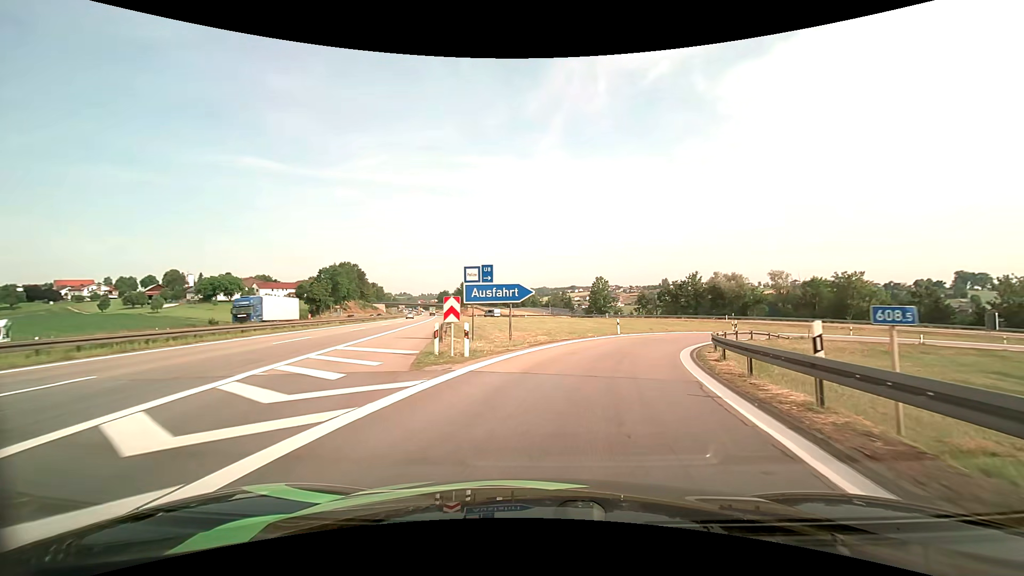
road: motorway_link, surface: asphalt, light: Day
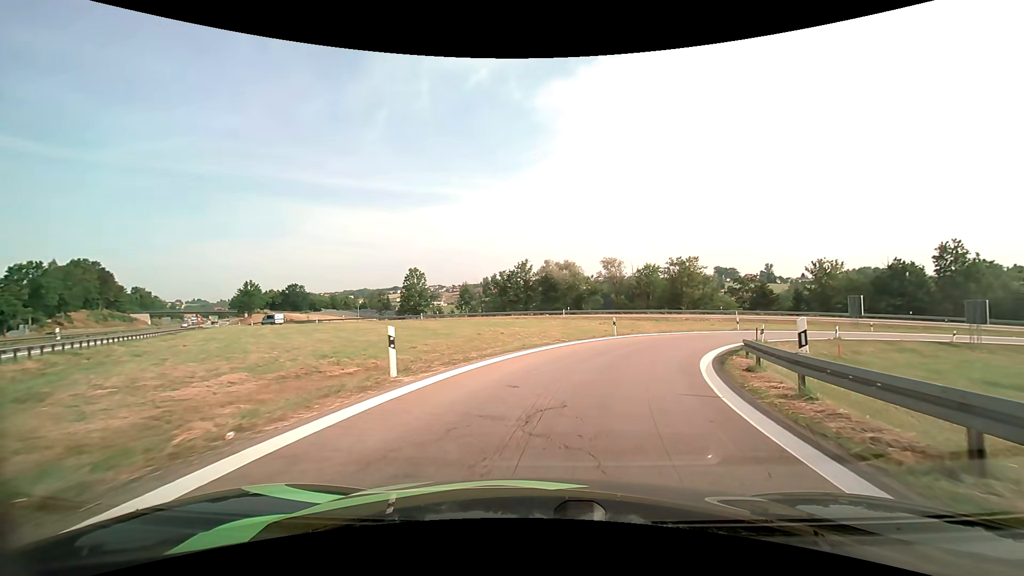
(+4.2, +23.5) m; +20°
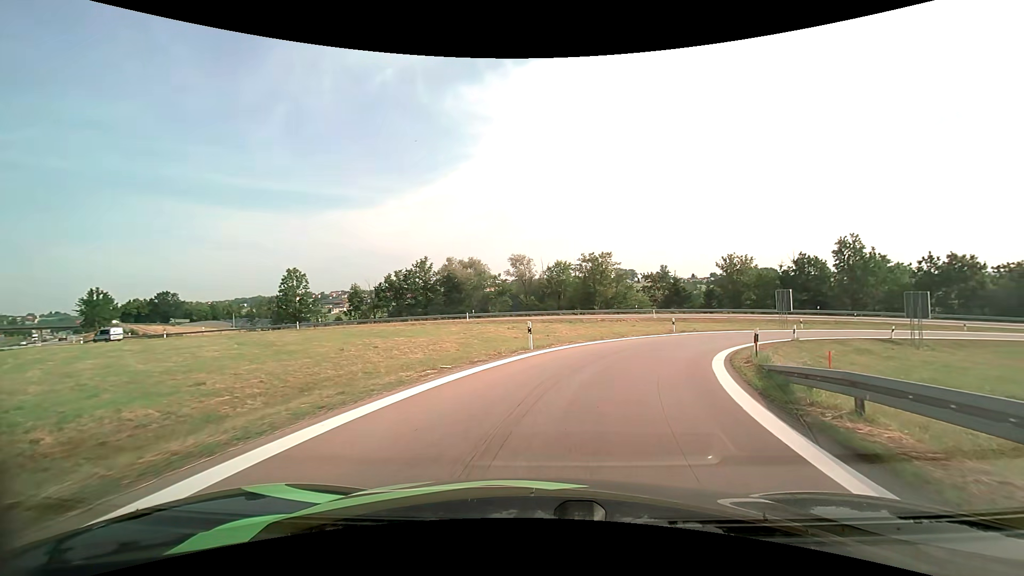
(+0.9, +10.1) m; +10°
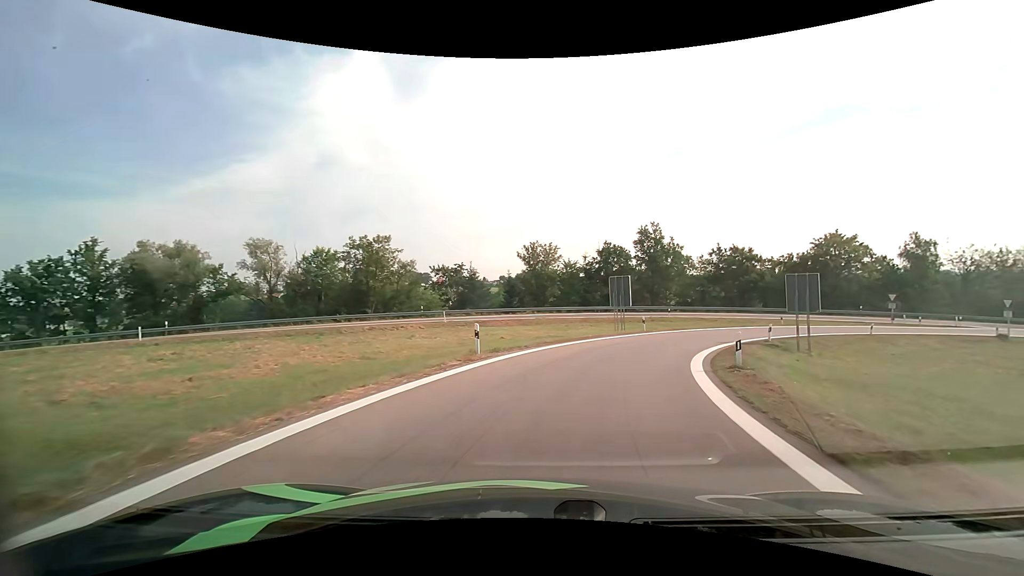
(+4.2, +20.0) m; +23°
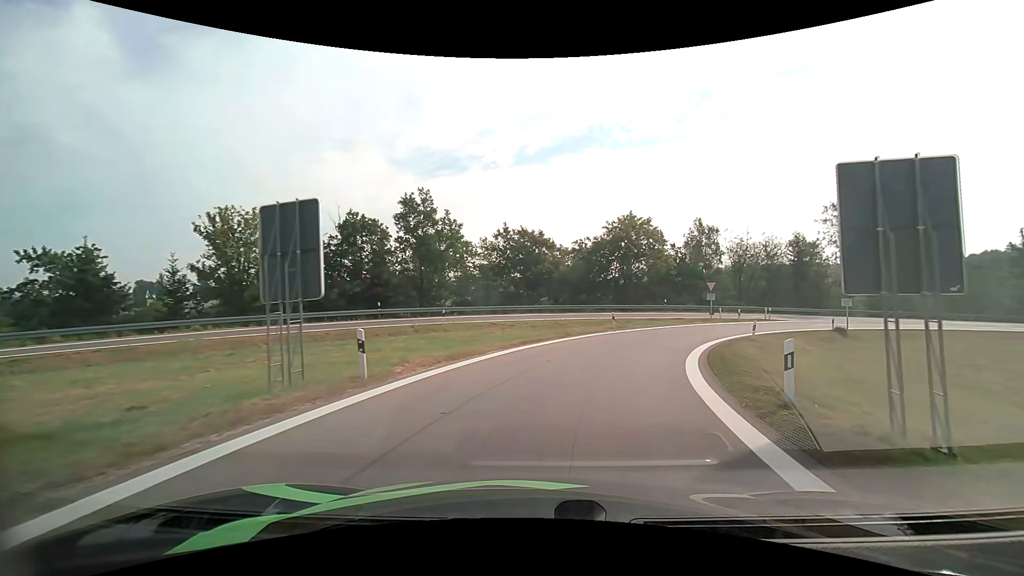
(+5.1, +22.6) m; +25°
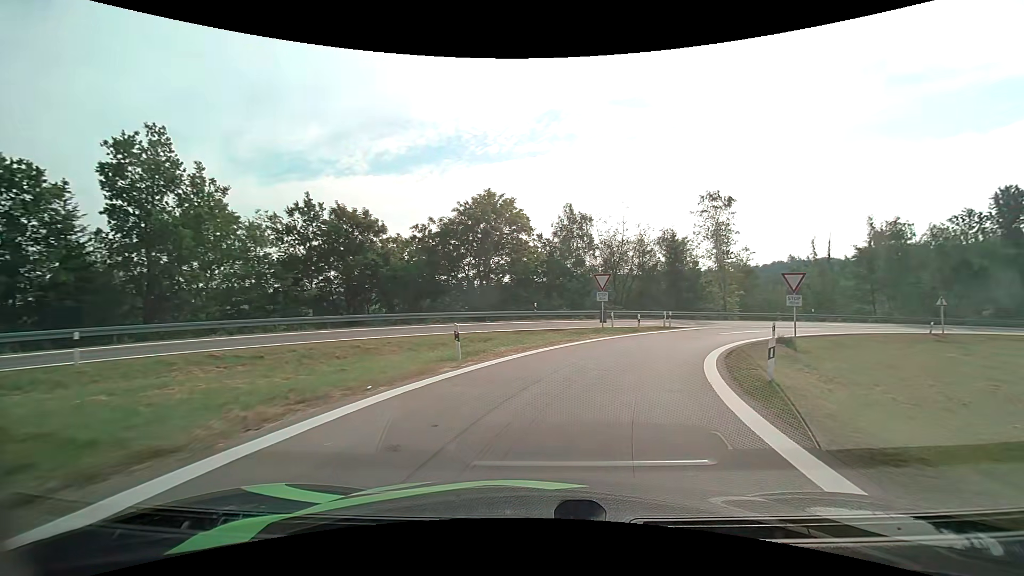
(+2.2, +15.7) m; +16°
